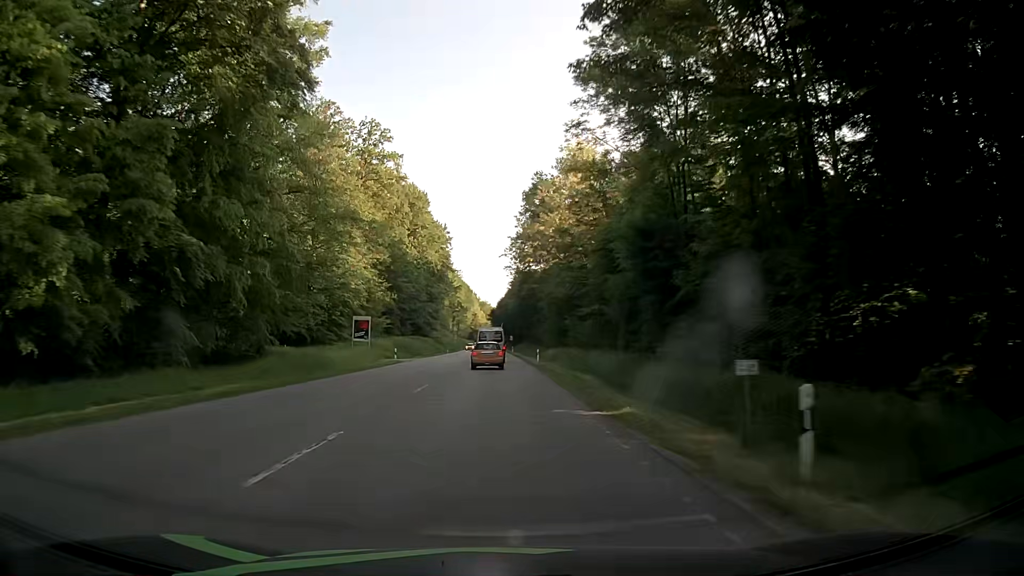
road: secondary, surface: asphalt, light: Day
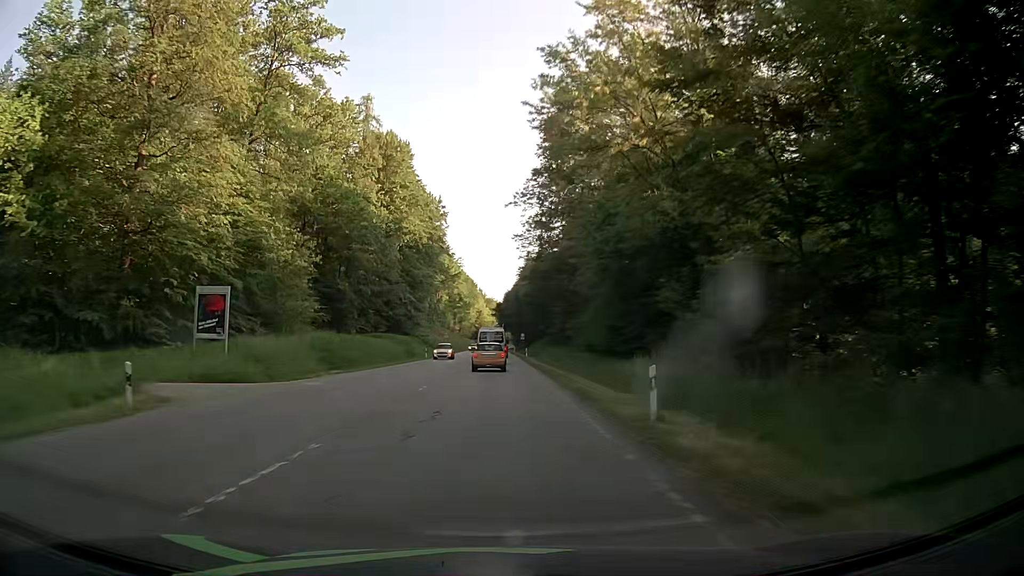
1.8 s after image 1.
(-0.3, +36.9) m; -1°
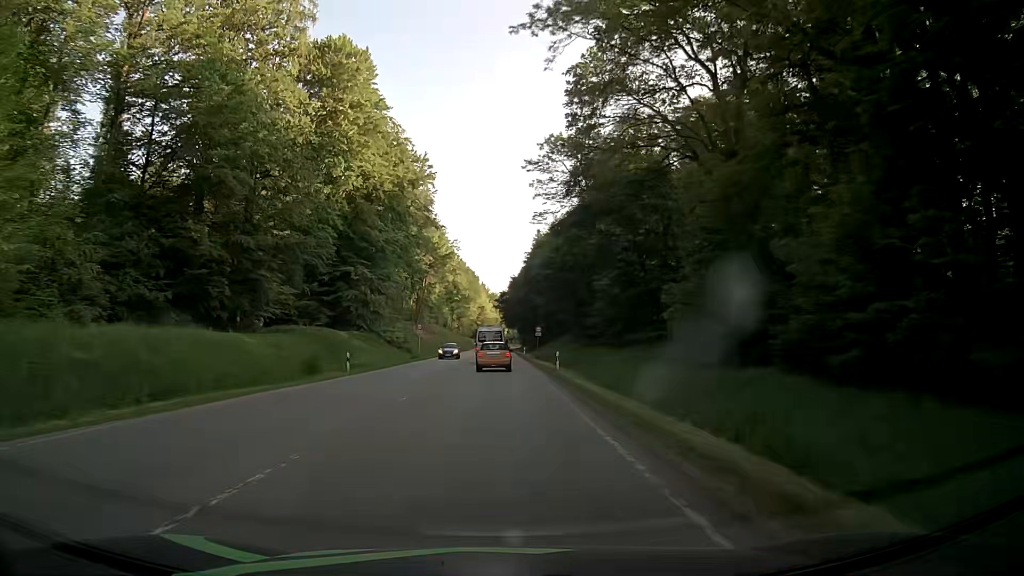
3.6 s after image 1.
(-0.2, +36.1) m; 0°
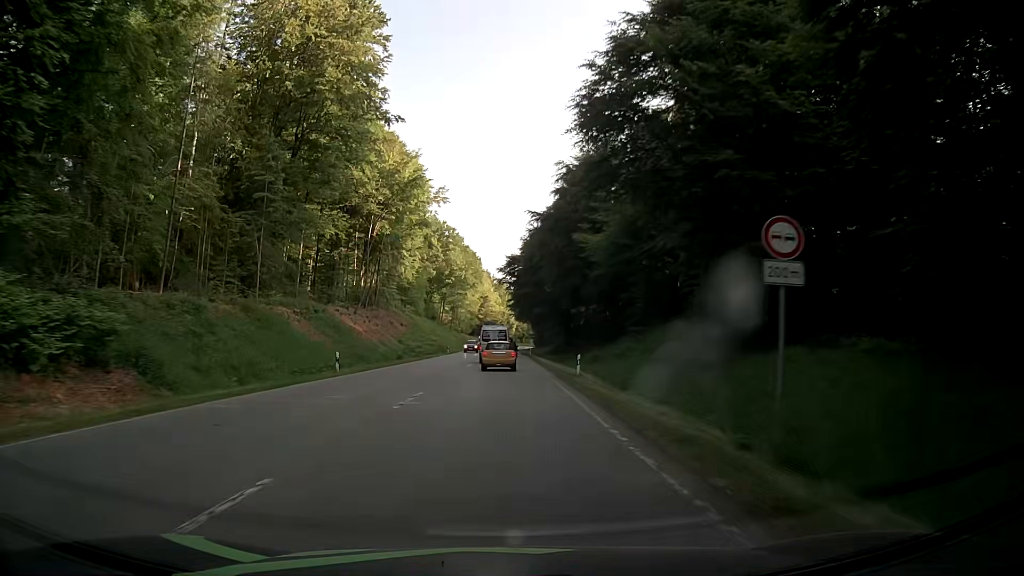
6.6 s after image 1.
(-0.7, +58.4) m; -1°
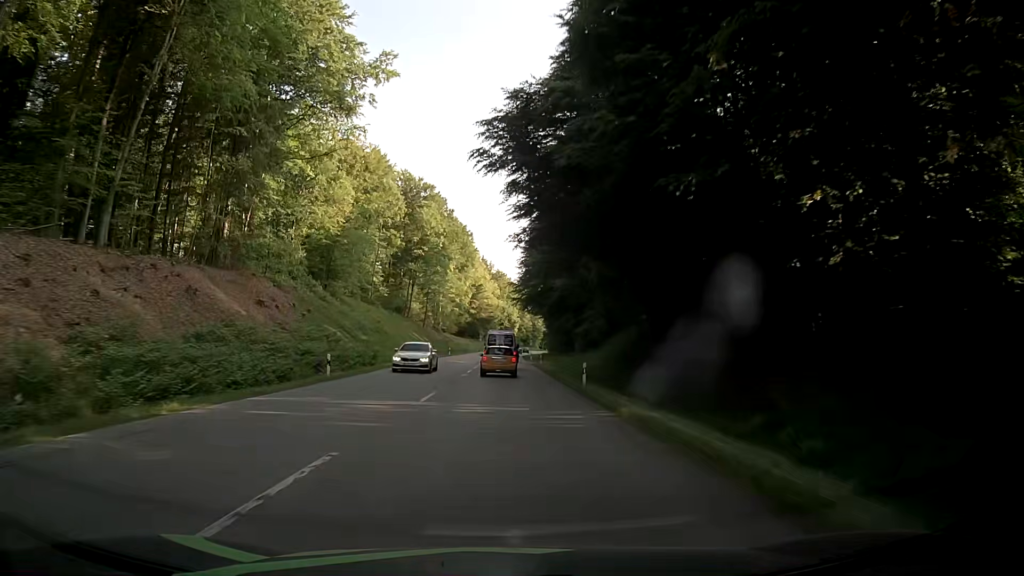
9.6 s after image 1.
(-0.2, +58.4) m; 0°
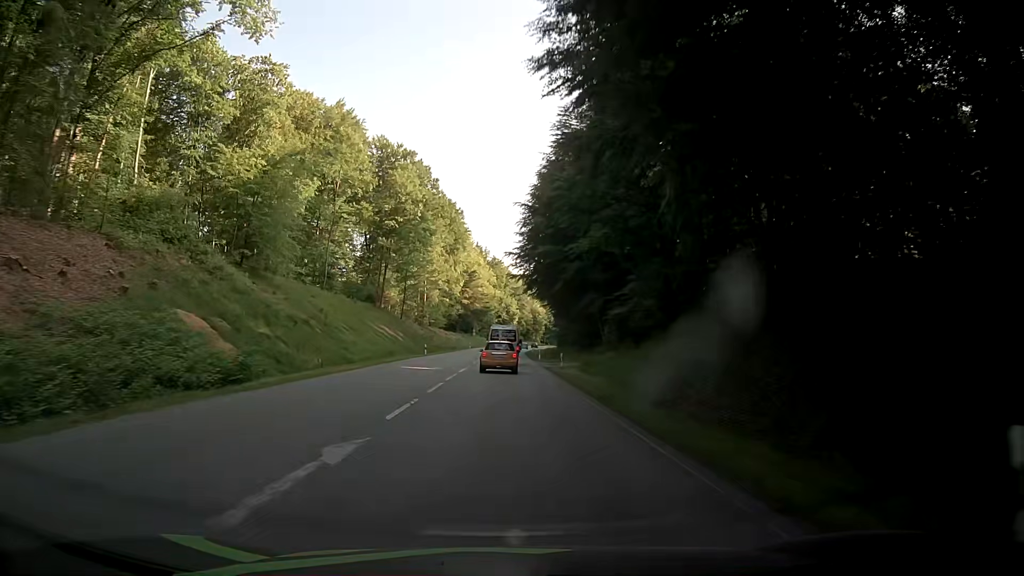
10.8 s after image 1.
(-0.1, +23.7) m; 0°
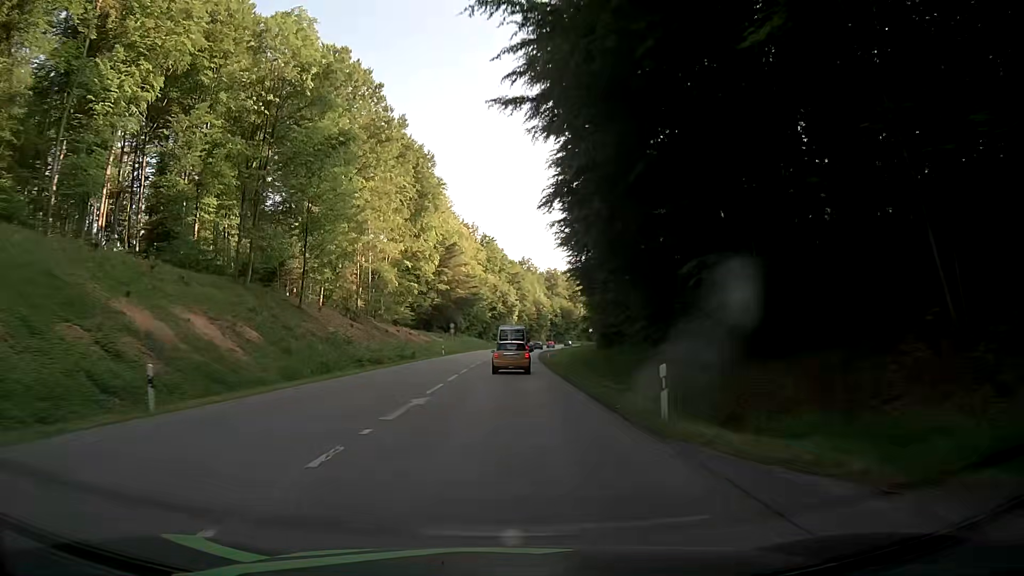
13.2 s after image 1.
(-0.3, +47.2) m; 0°
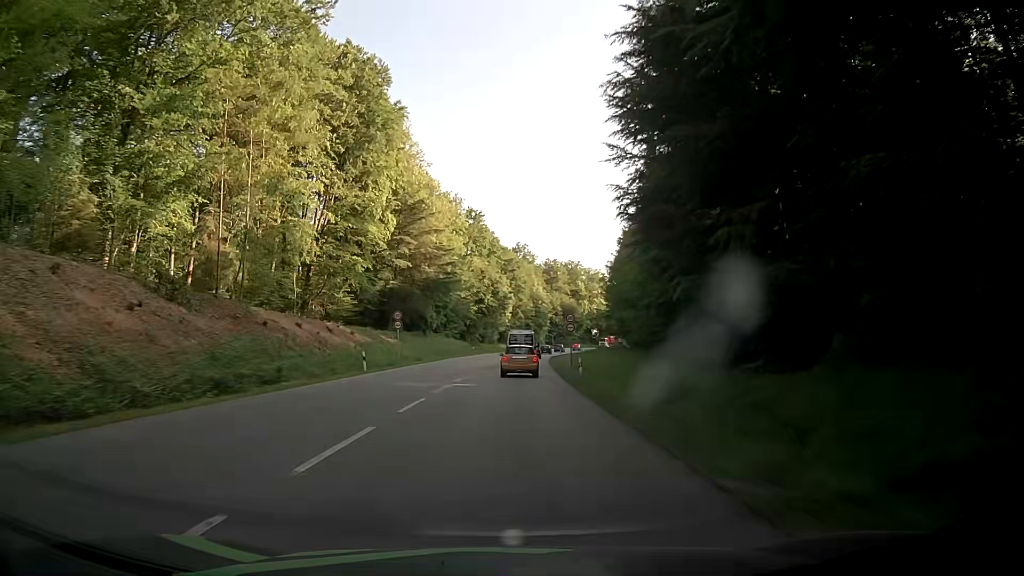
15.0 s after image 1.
(0.0, +35.4) m; +1°
(0, +10) (0, +20) (0, +30) (0, +40) (+1, +50) (+1, +60) (+2, +70) (+3, +80) (+4, +90) (+5, +100) m
